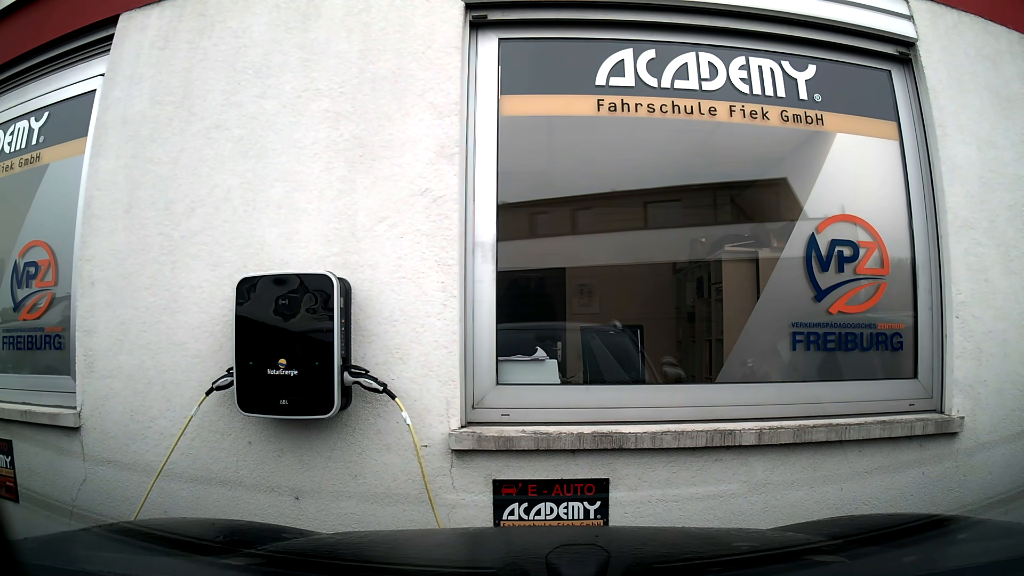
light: Day
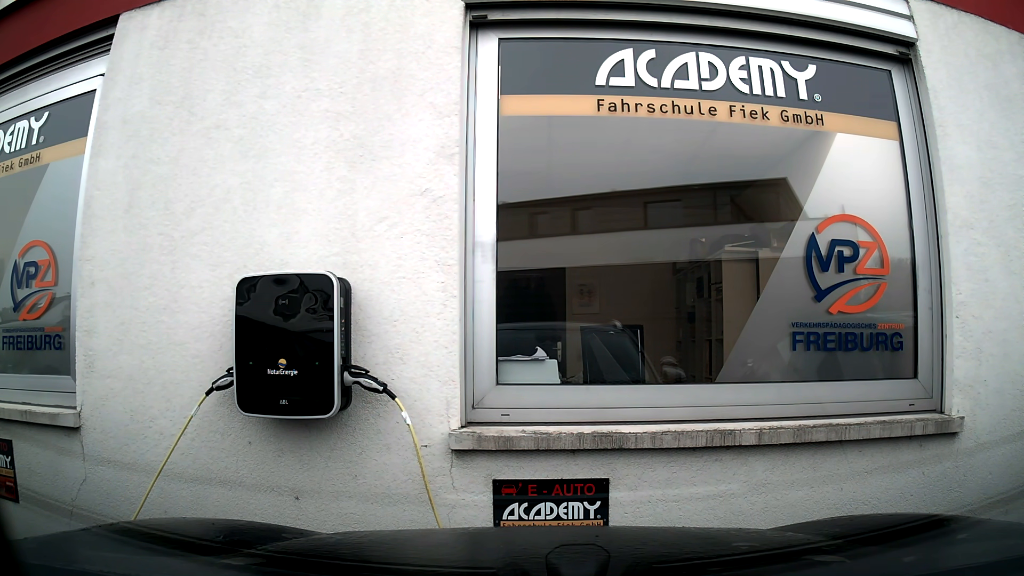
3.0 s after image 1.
(0.0, 0.0) m; 0°
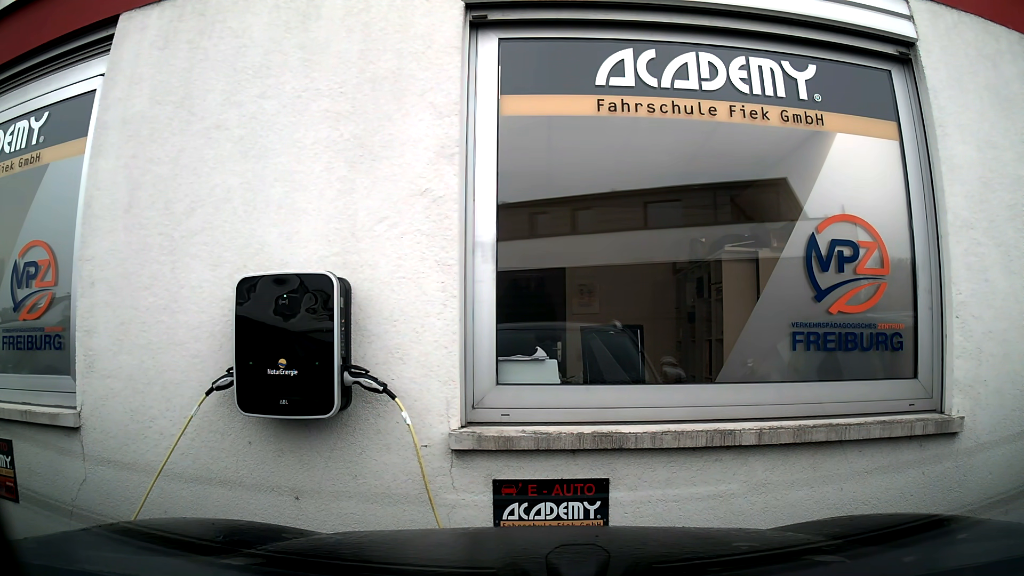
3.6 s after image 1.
(0.0, 0.0) m; 0°
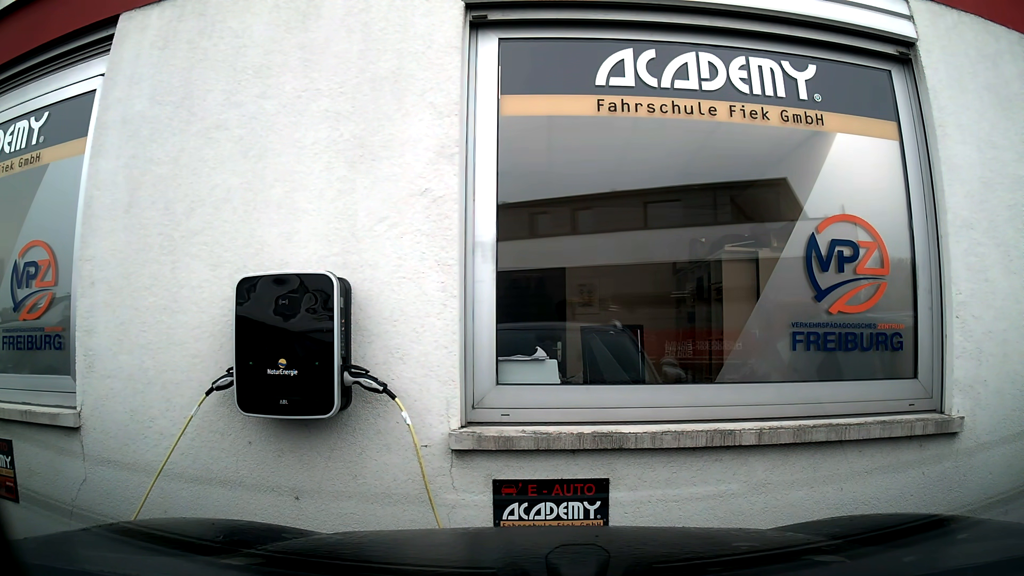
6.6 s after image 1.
(0.0, 0.0) m; 0°
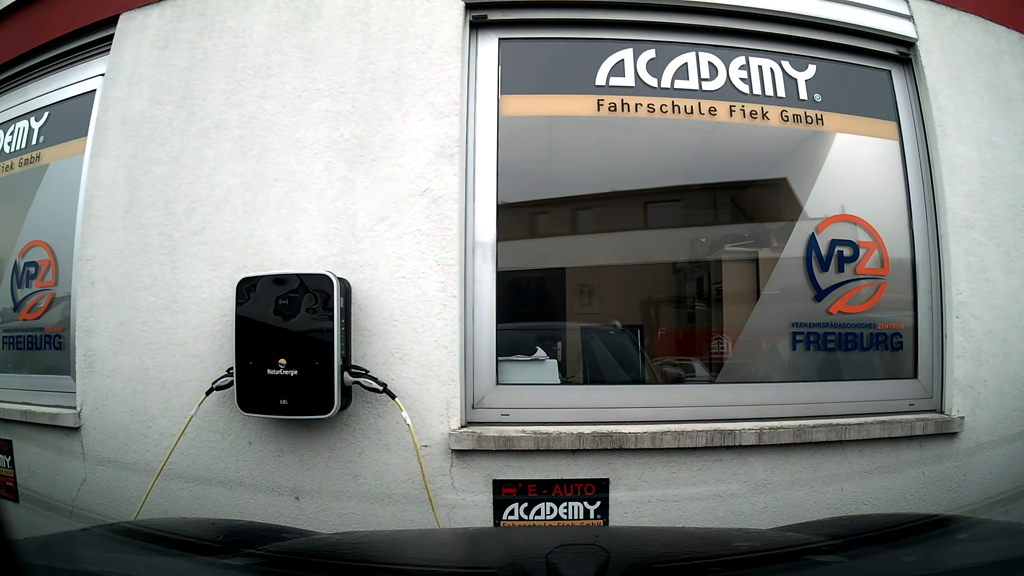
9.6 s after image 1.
(0.0, 0.0) m; 0°
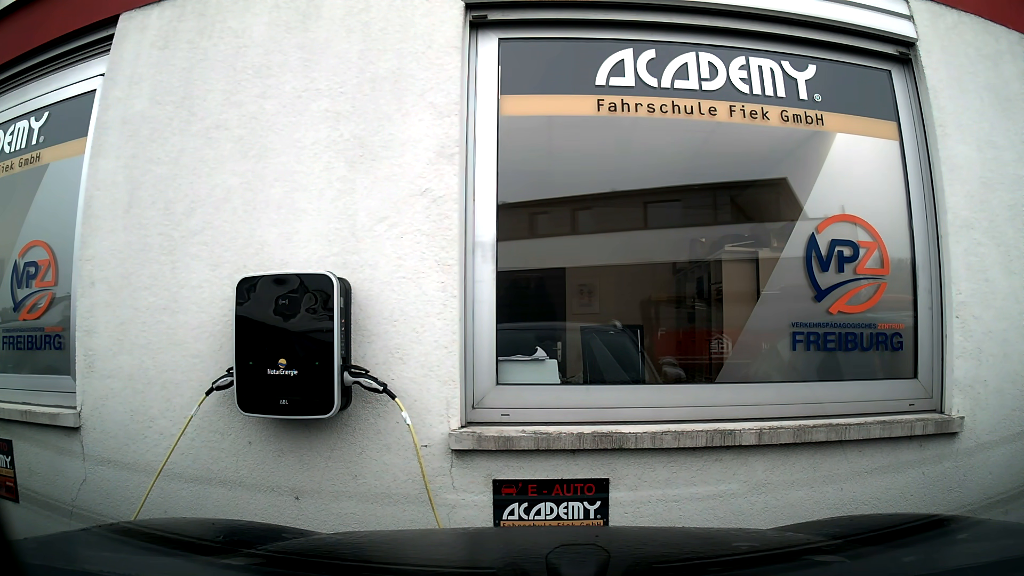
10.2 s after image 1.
(0.0, 0.0) m; 0°
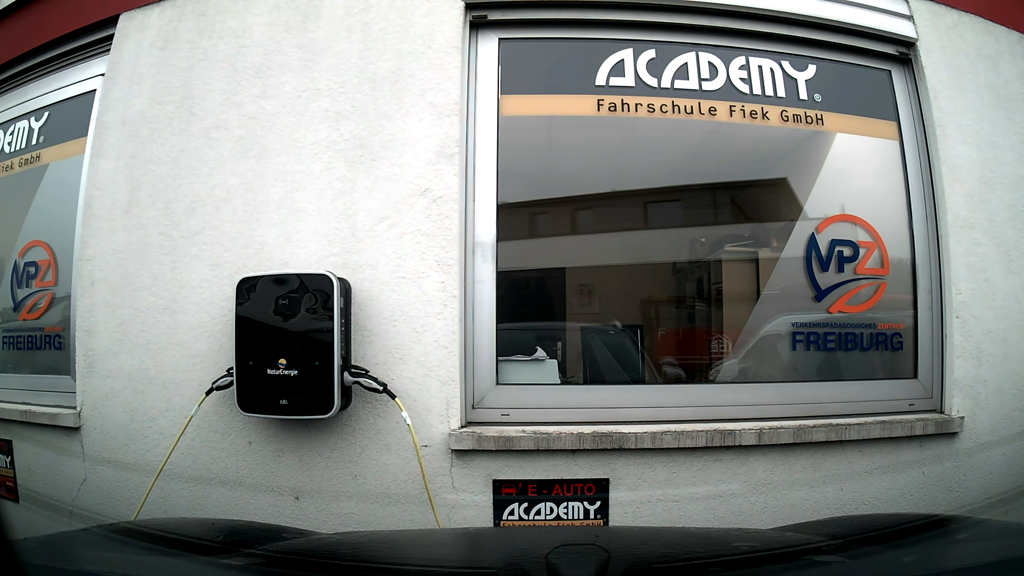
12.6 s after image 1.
(0.0, 0.0) m; 0°
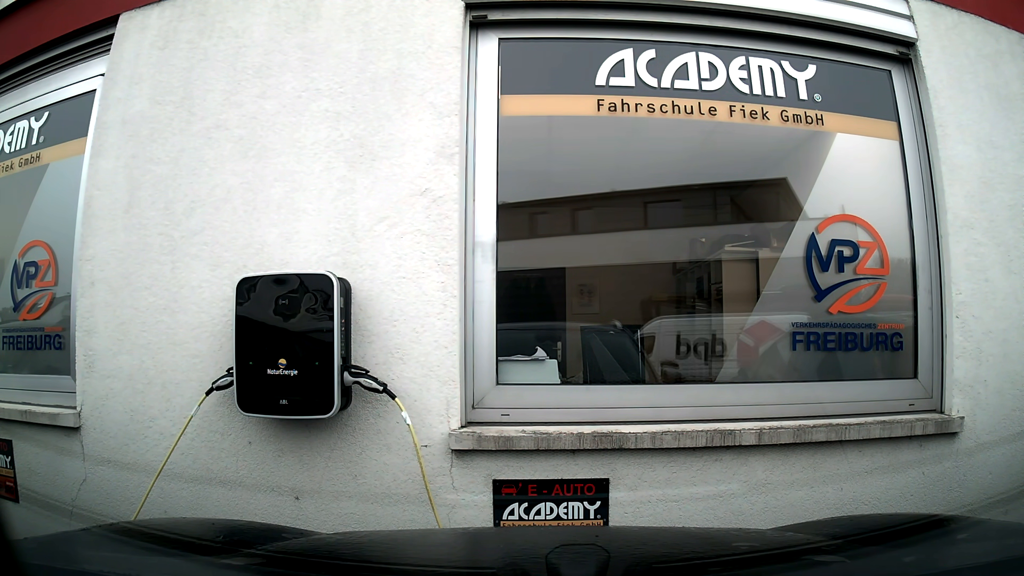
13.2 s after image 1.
(0.0, 0.0) m; 0°
